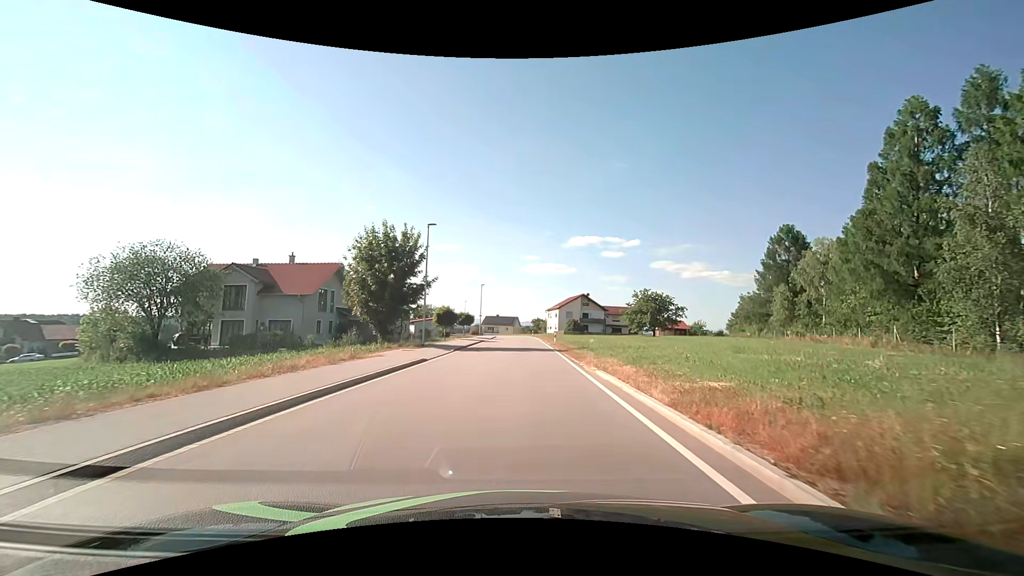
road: unclassified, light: Day
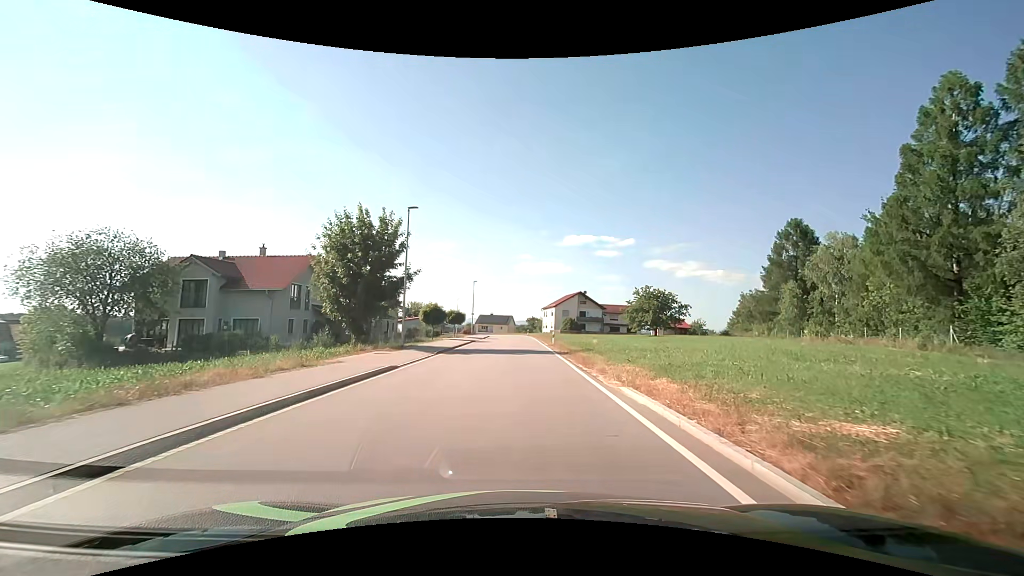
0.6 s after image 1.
(+0.1, +4.4) m; +1°
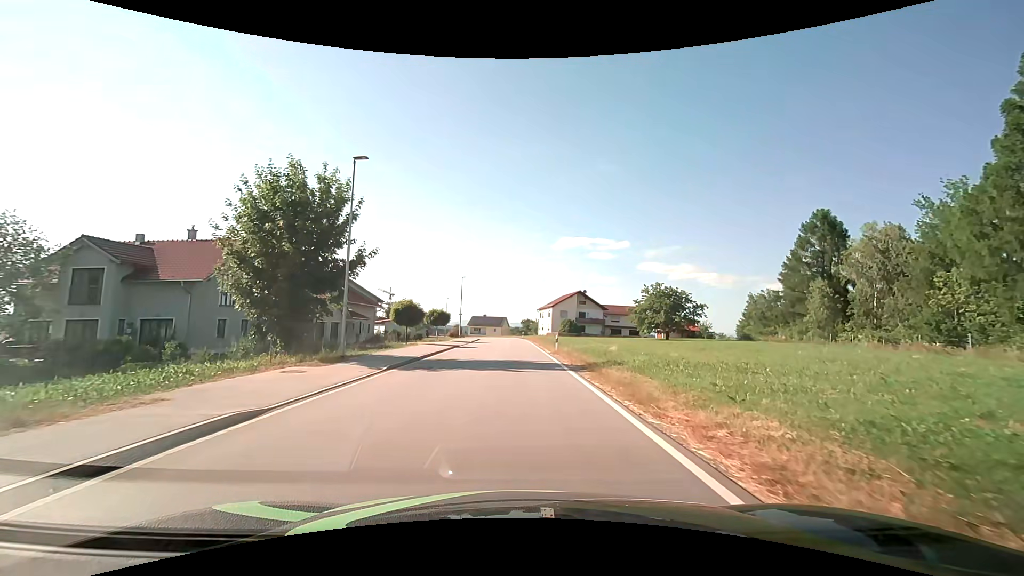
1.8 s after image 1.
(+0.1, +8.8) m; 0°
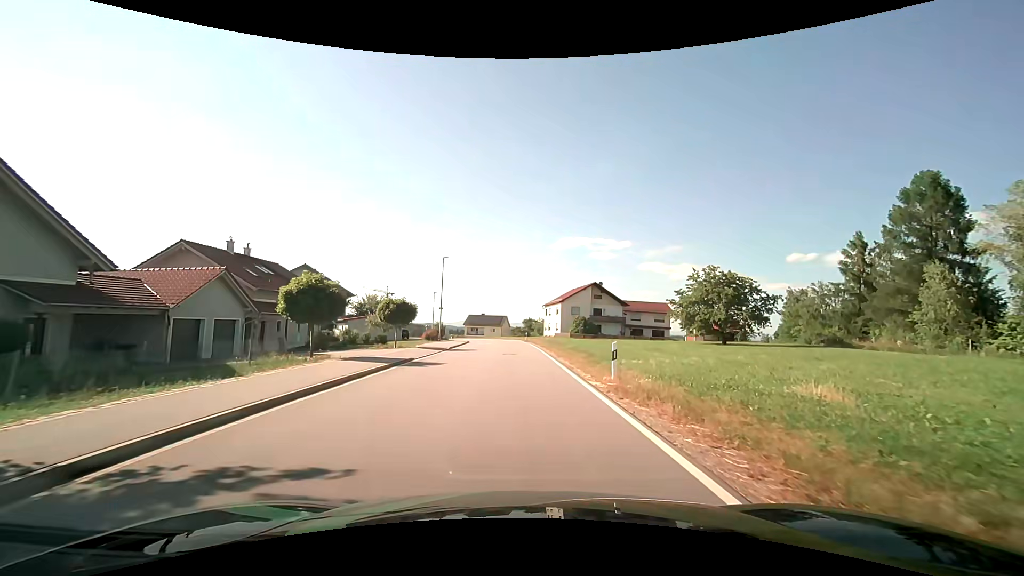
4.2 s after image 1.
(+0.1, +18.0) m; 0°
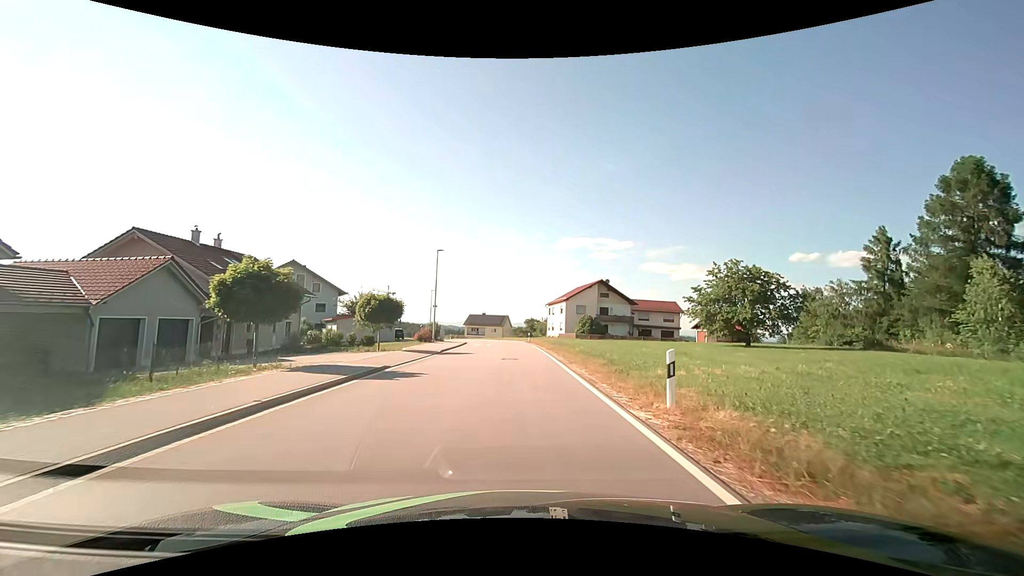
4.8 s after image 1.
(0.0, +4.6) m; -1°
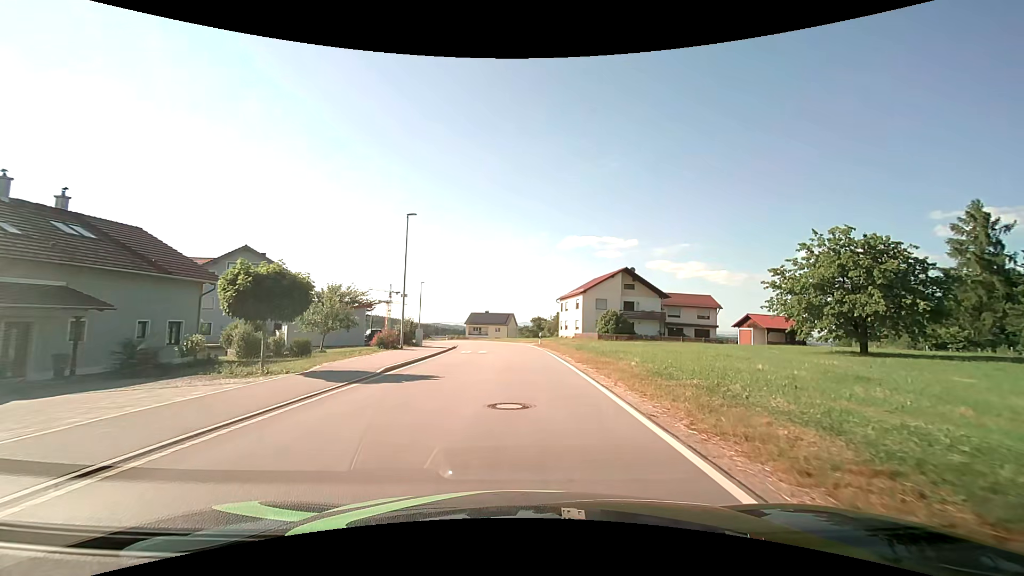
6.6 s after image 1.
(0.0, +13.9) m; 0°
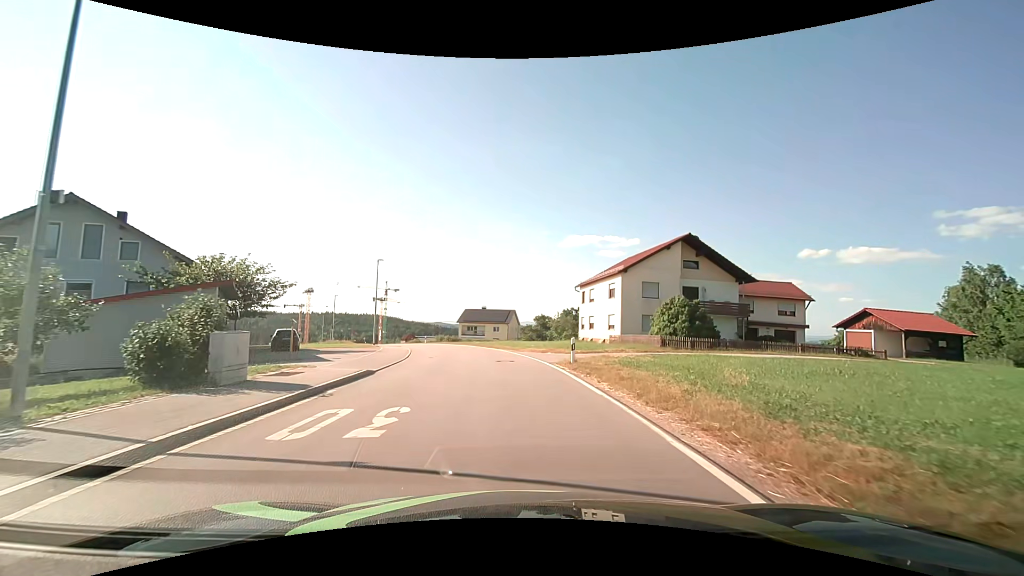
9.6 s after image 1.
(-0.1, +22.8) m; 0°
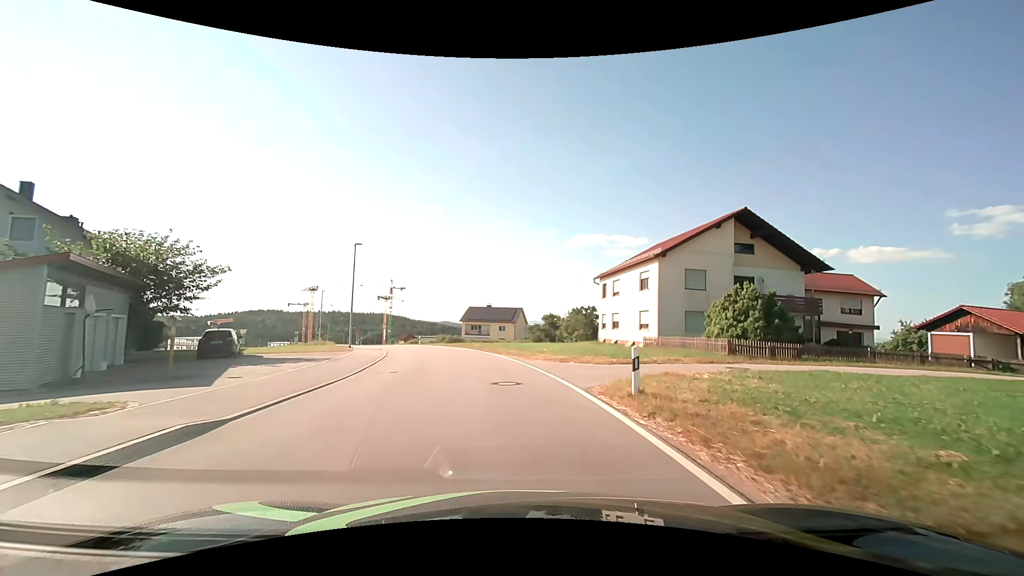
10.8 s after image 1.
(-0.1, +8.8) m; -1°
(0, +10) (-1, +20) (-3, +30) (-6, +39) (-9, +49) (-13, +58) (-17, +67) (-22, +76) (-26, +85) (-31, +94) m
